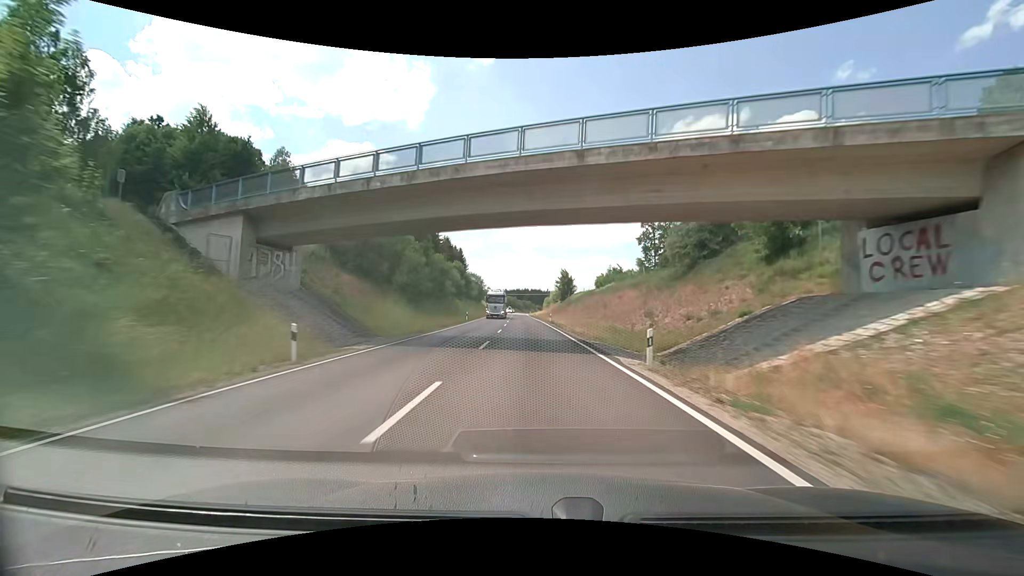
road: primary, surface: asphalt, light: Day
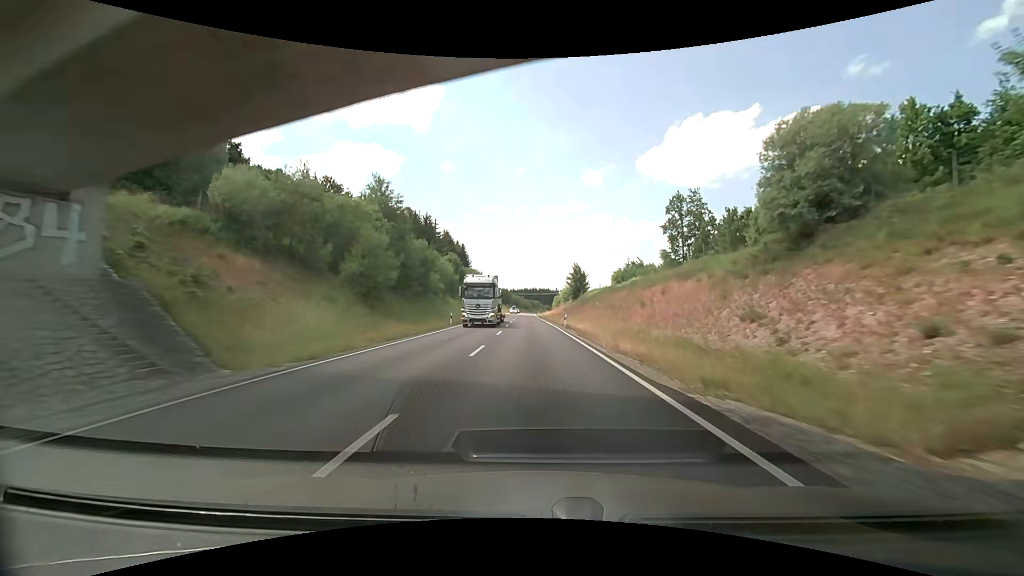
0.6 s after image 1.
(-0.1, +14.9) m; -1°
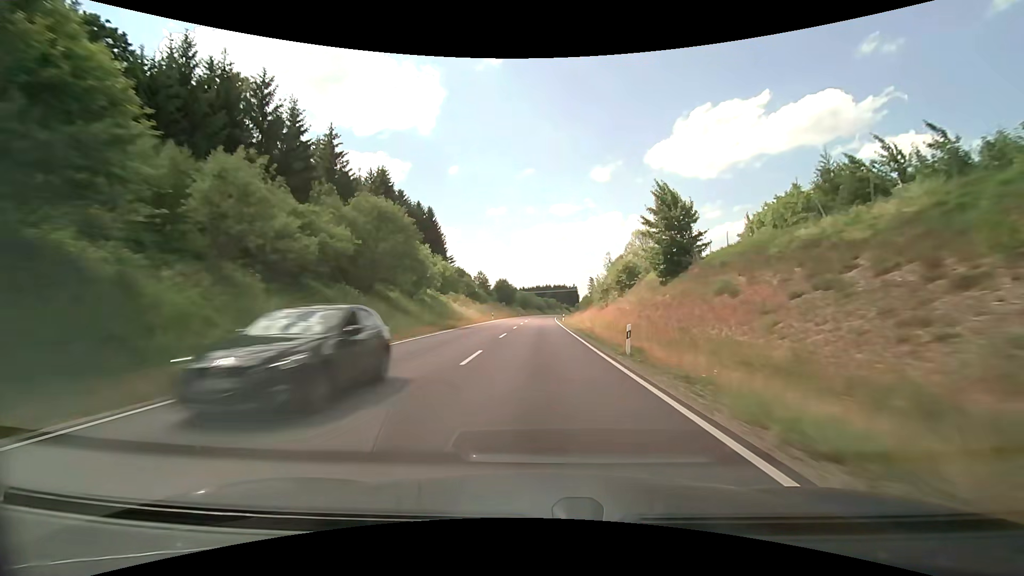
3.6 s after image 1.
(-1.8, +74.9) m; -1°
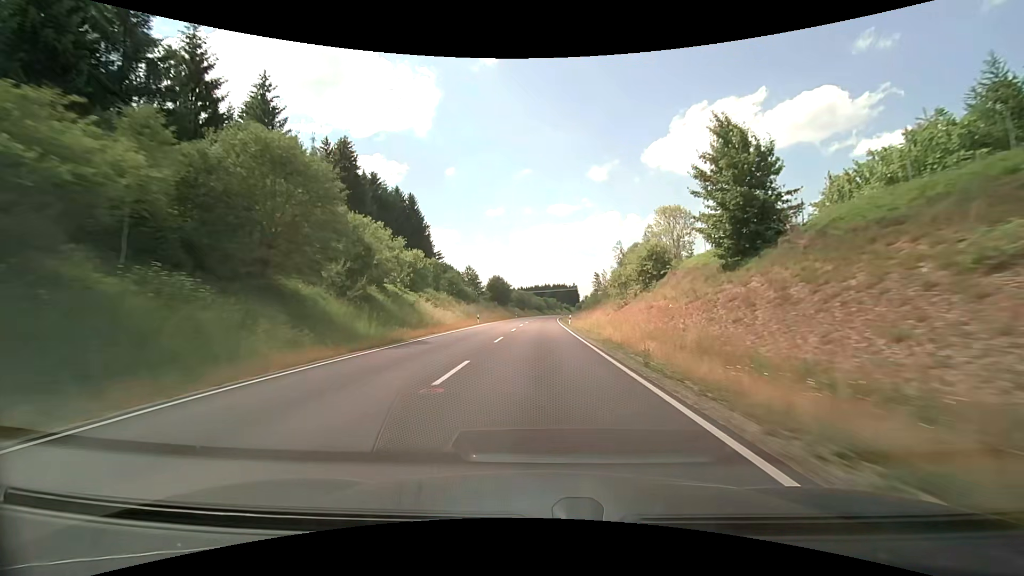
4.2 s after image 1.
(0.0, +15.2) m; 0°
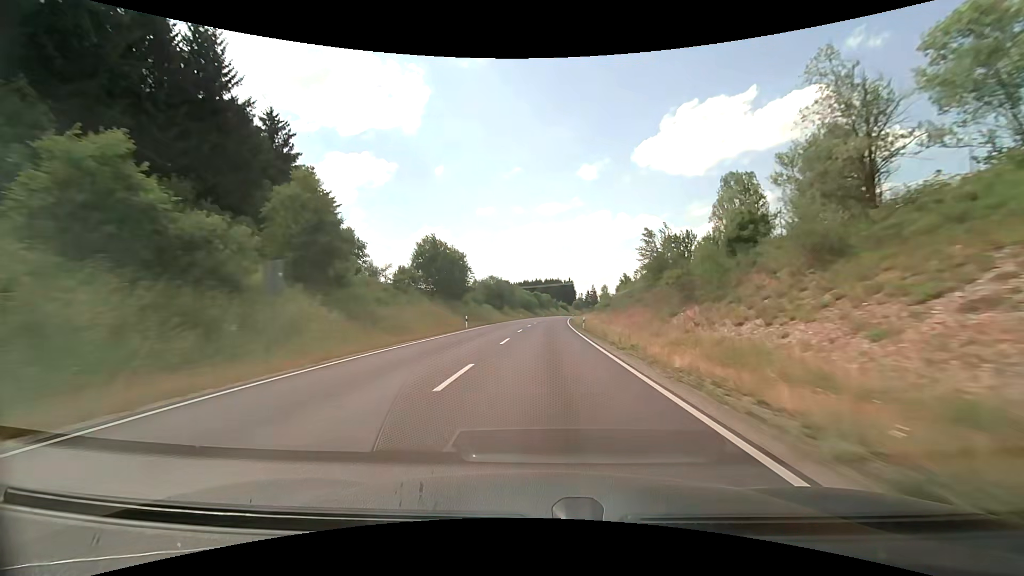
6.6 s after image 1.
(+0.5, +61.2) m; +1°
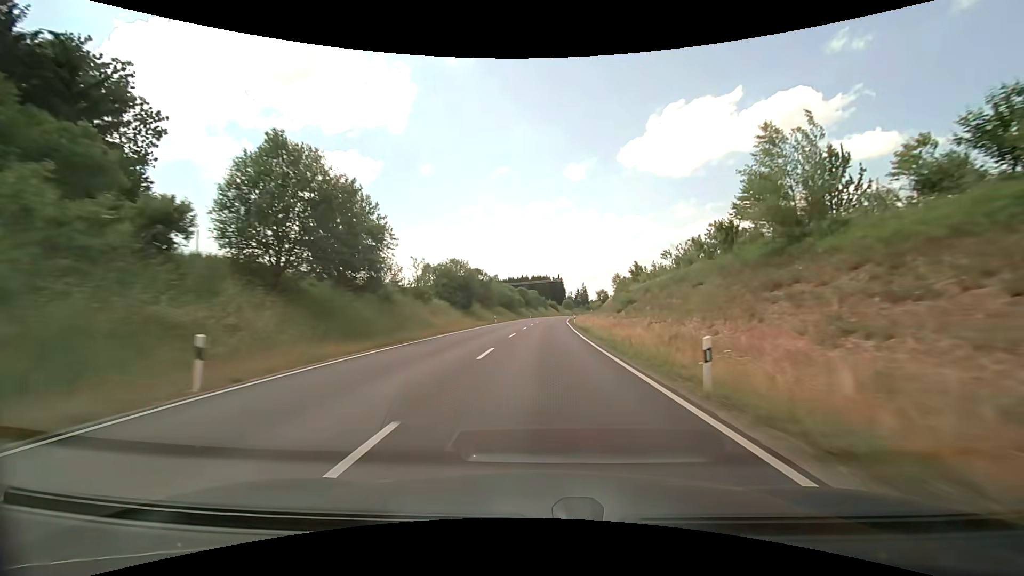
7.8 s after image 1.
(+0.5, +30.7) m; +2°
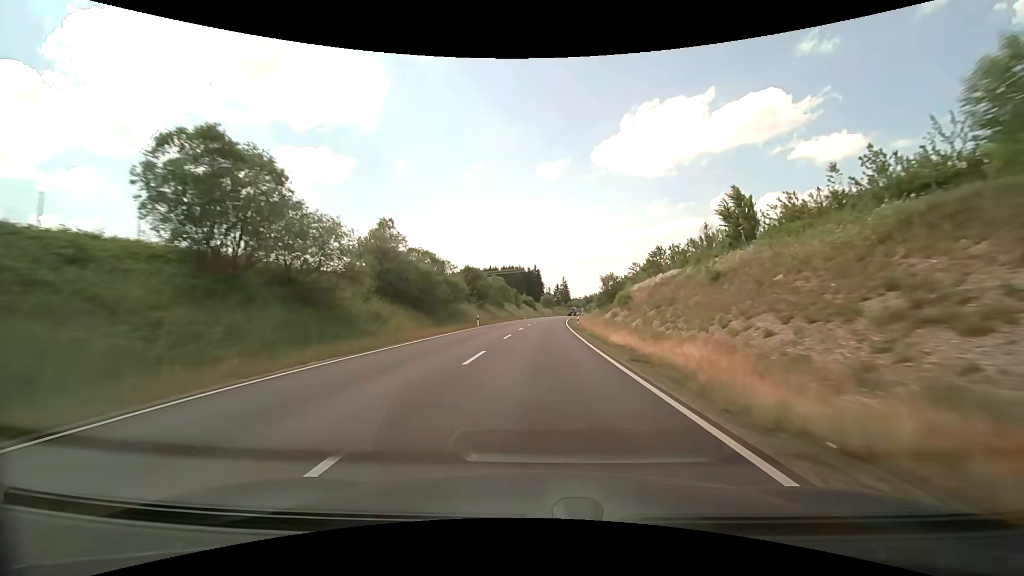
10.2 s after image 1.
(+1.4, +61.6) m; +3°
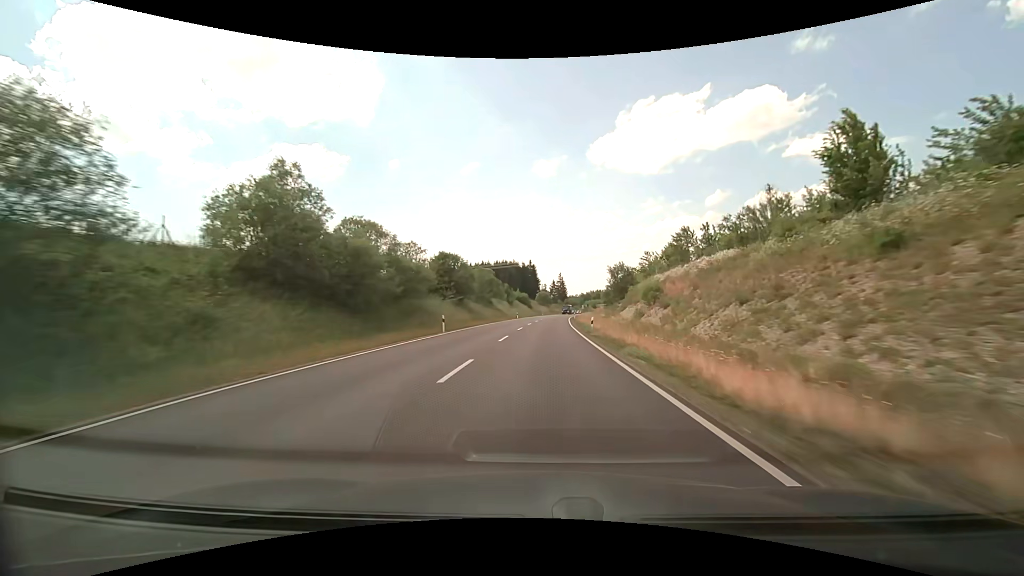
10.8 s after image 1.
(+0.1, +15.5) m; 0°
(0, +10) (0, +20) (0, +30) (+1, +40) (+1, +50) (+1, +60) (+2, +70) (+3, +80) (+3, +90) (+4, +100) m
